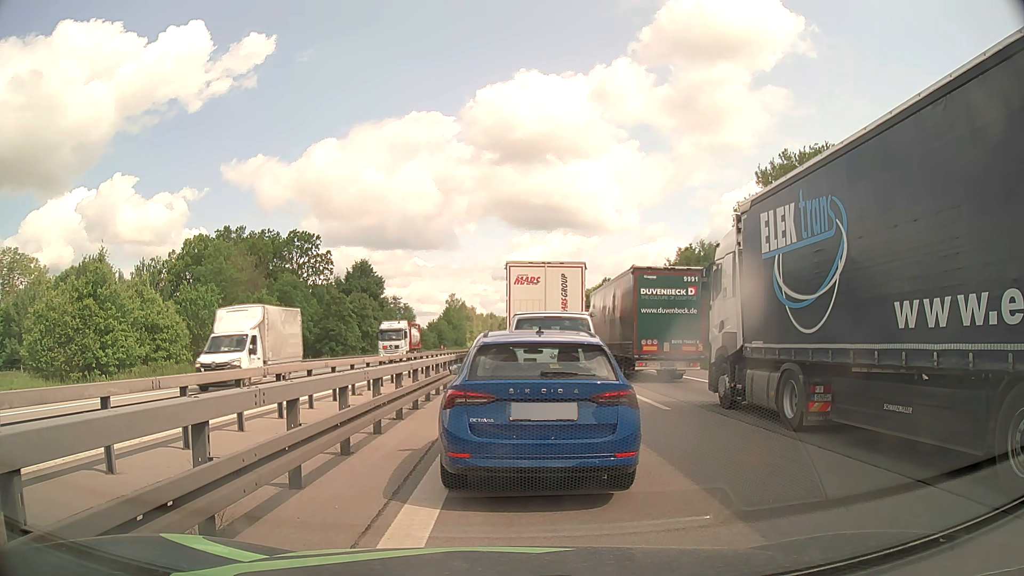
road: motorway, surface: asphalt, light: Day
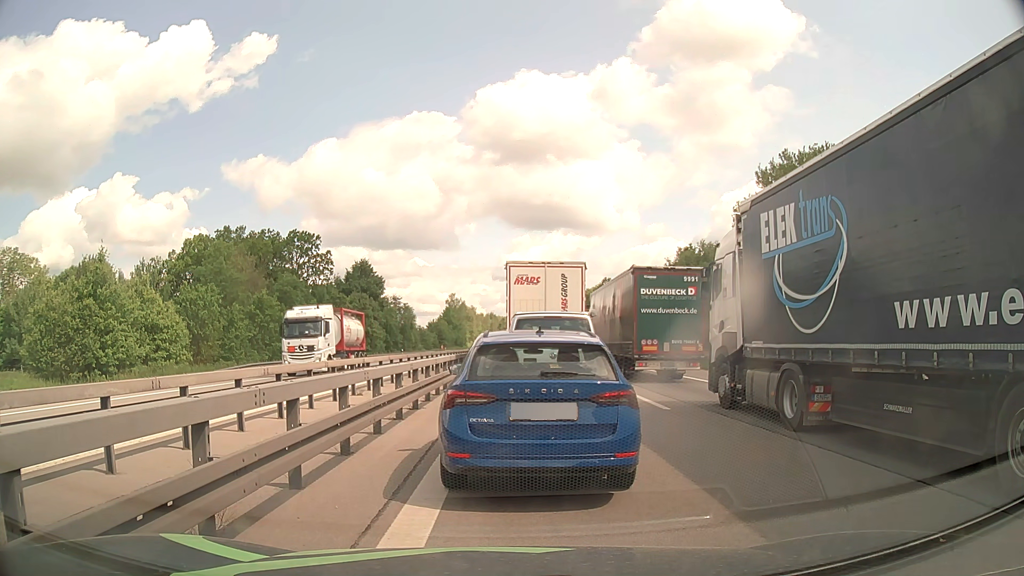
(0.0, 0.0) m; 0°
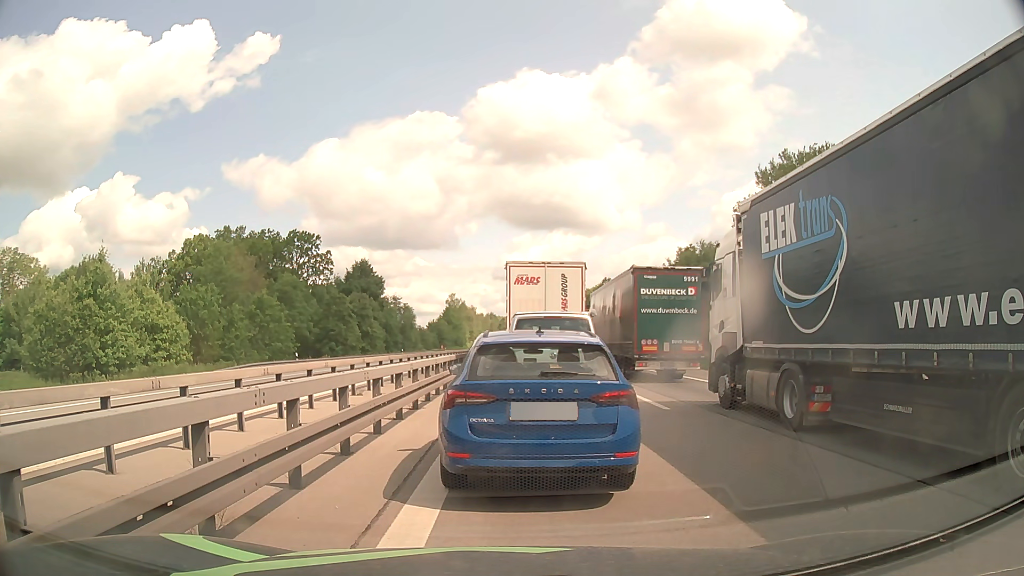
(0.0, 0.0) m; 0°
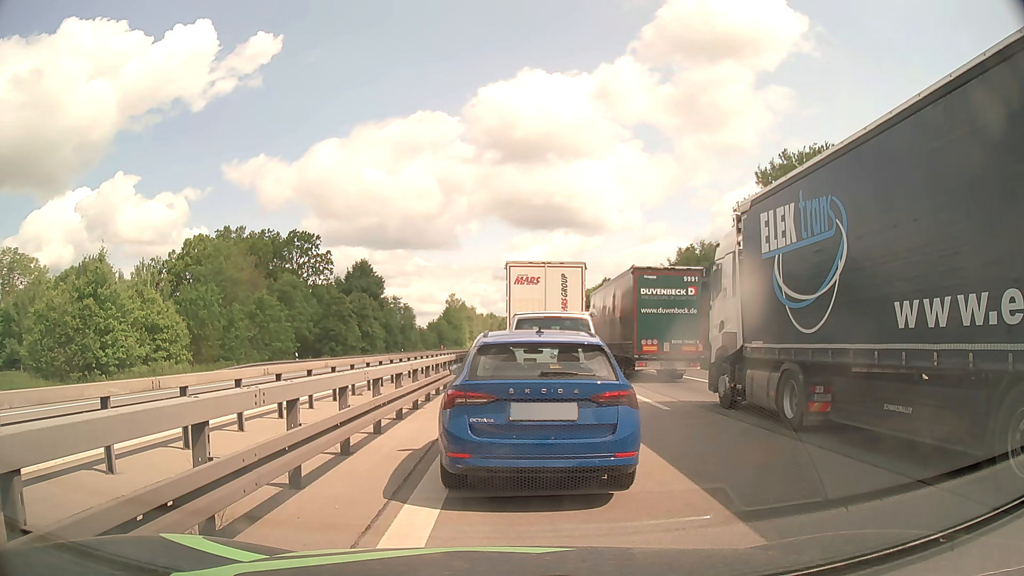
(0.0, 0.0) m; 0°
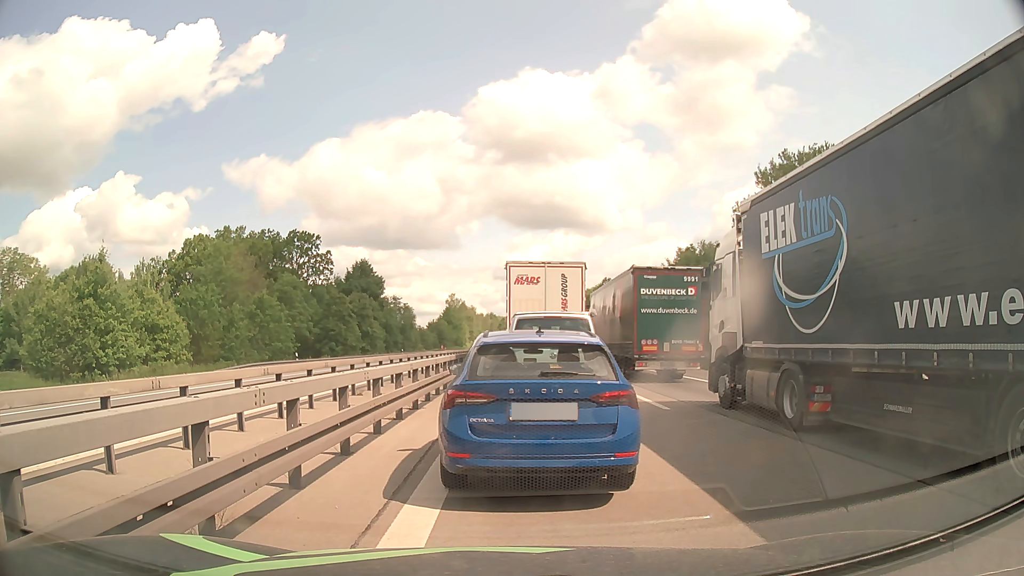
(0.0, 0.0) m; 0°
